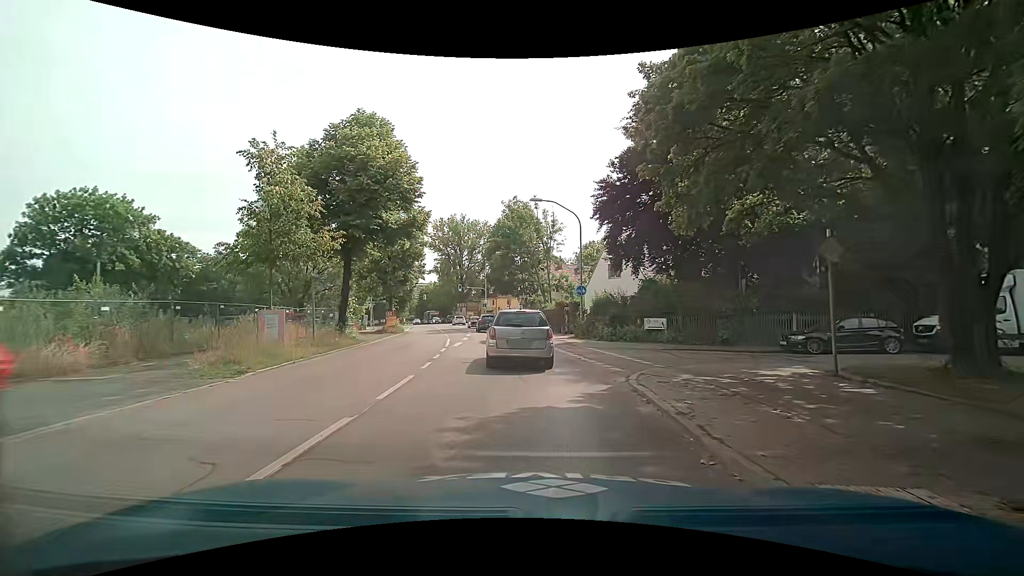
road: secondary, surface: asphalt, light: Day
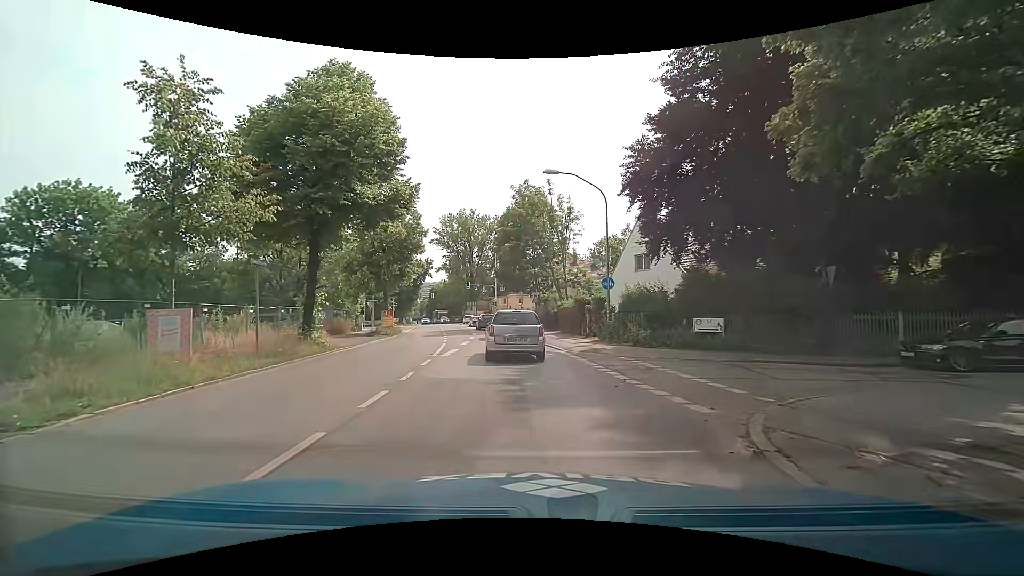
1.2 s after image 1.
(-0.1, +5.5) m; -3°
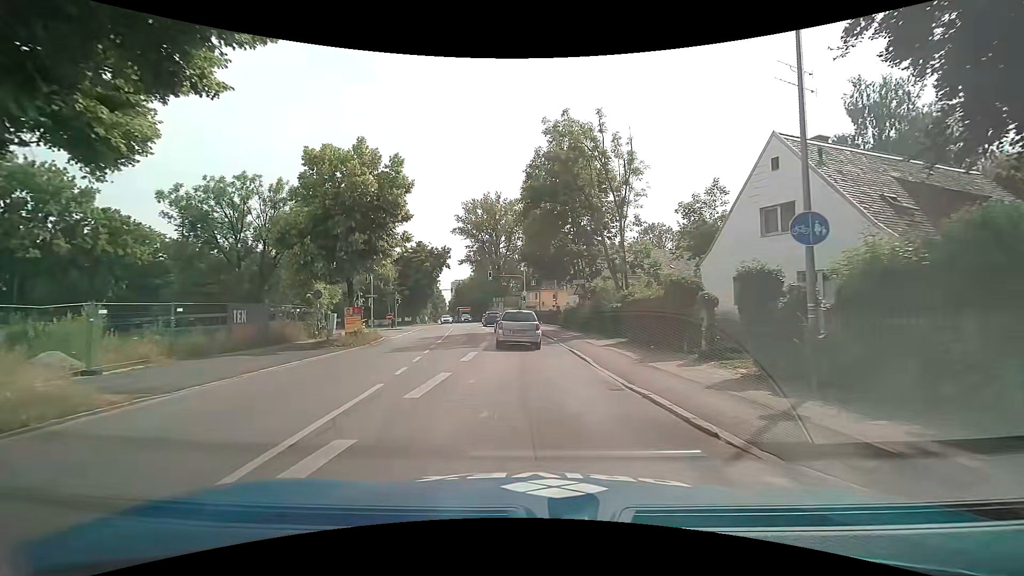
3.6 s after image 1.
(-0.4, +14.5) m; -4°
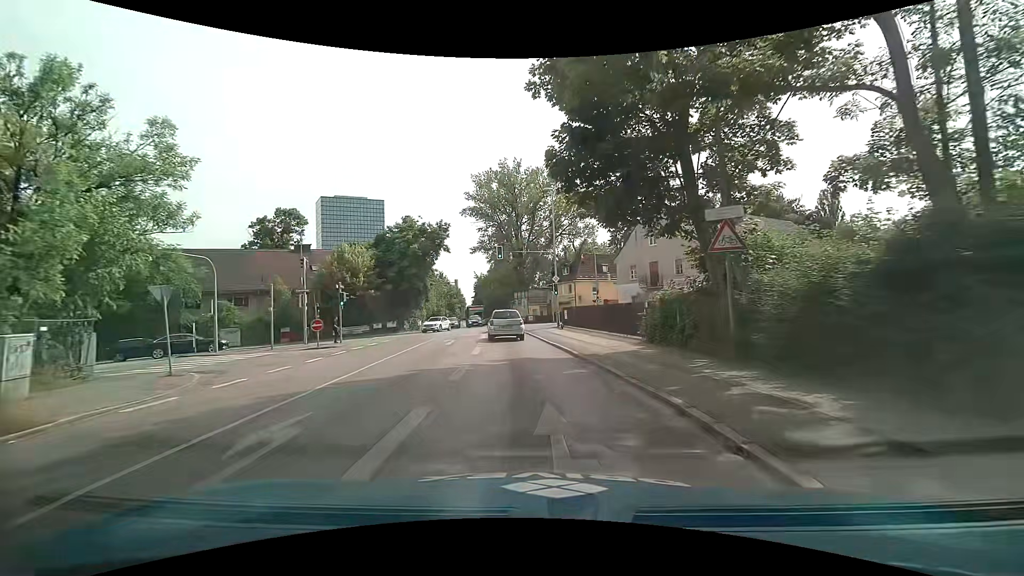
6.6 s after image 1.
(-0.4, +22.5) m; -3°
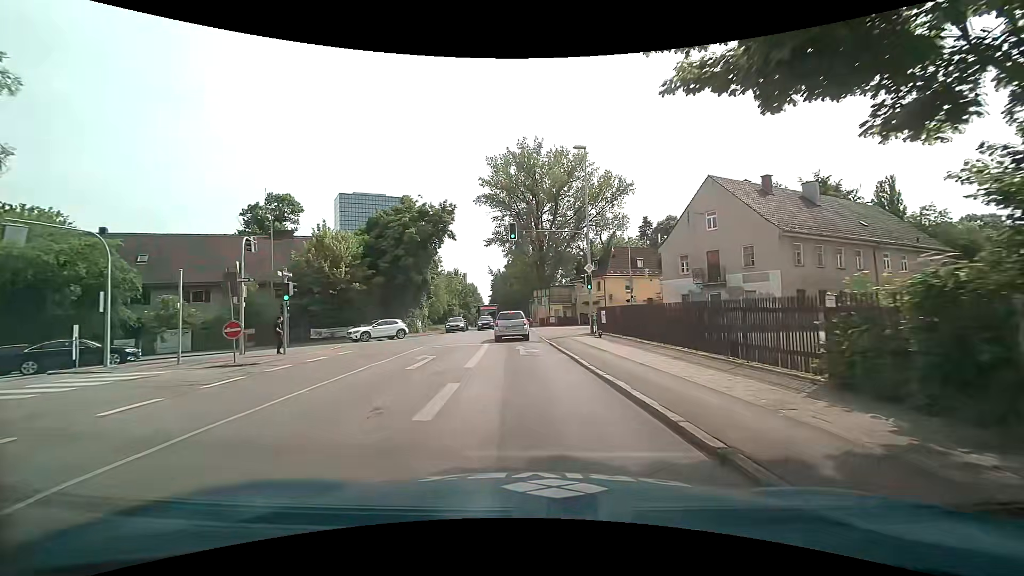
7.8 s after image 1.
(-0.2, +9.8) m; -3°
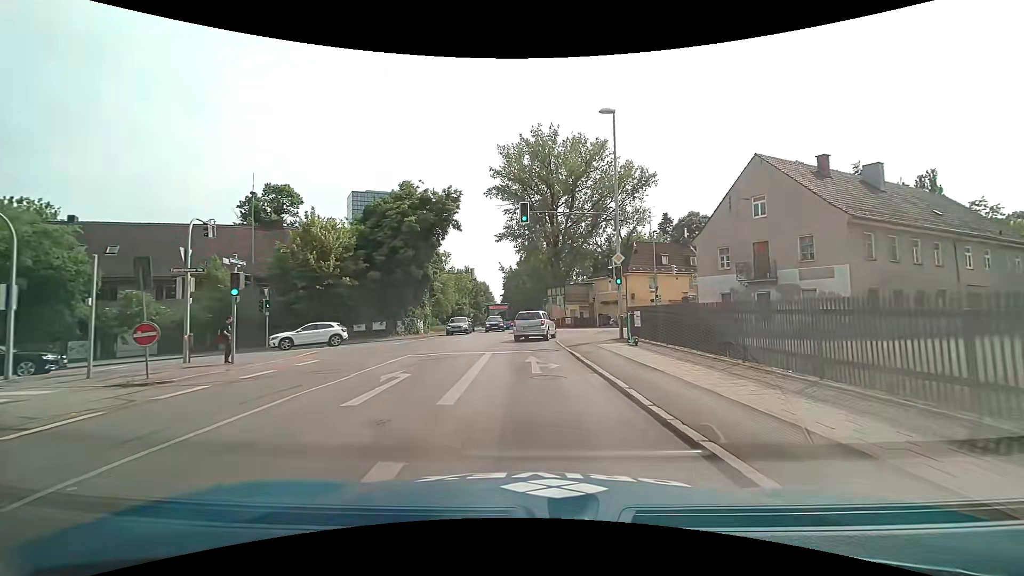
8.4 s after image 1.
(0.0, +5.1) m; -1°
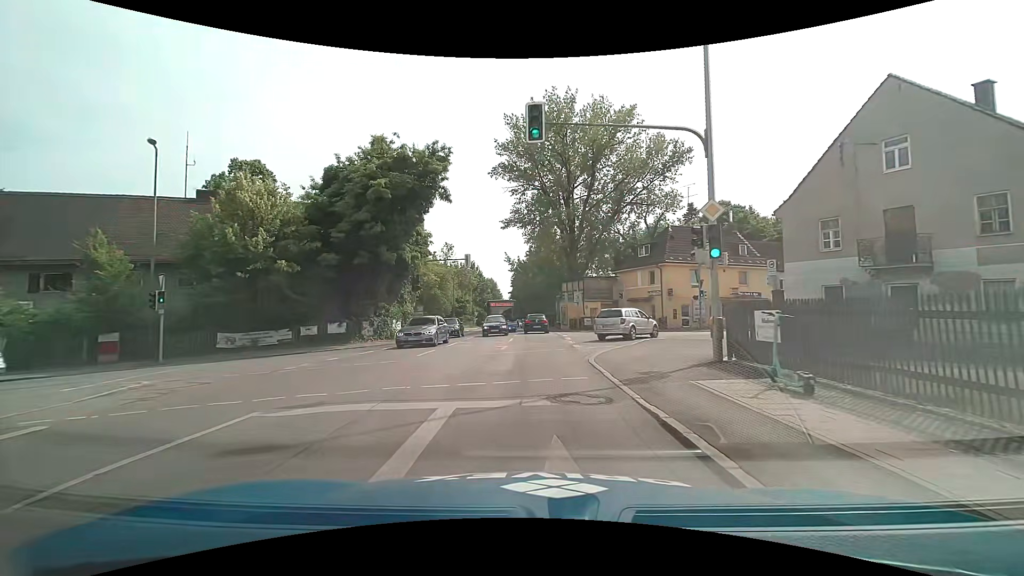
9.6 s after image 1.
(-0.2, +10.4) m; -1°
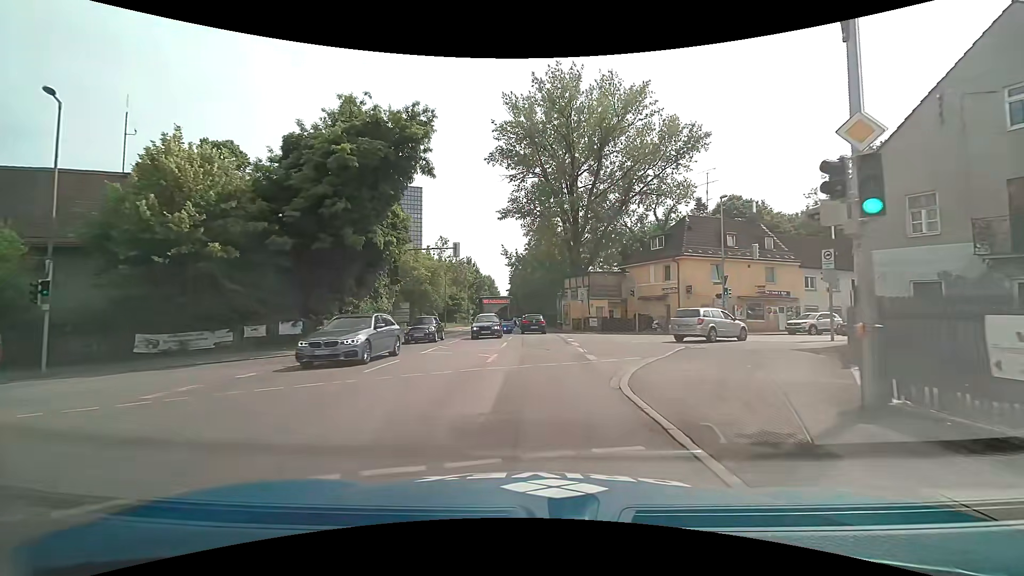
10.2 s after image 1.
(0.0, +5.3) m; -1°
(0, +10) (+1, +20) (+1, +30) (+1, +40) (0, +50) (0, +60) (-1, +70) (-1, +80) (-2, +90) (-2, +100) m
